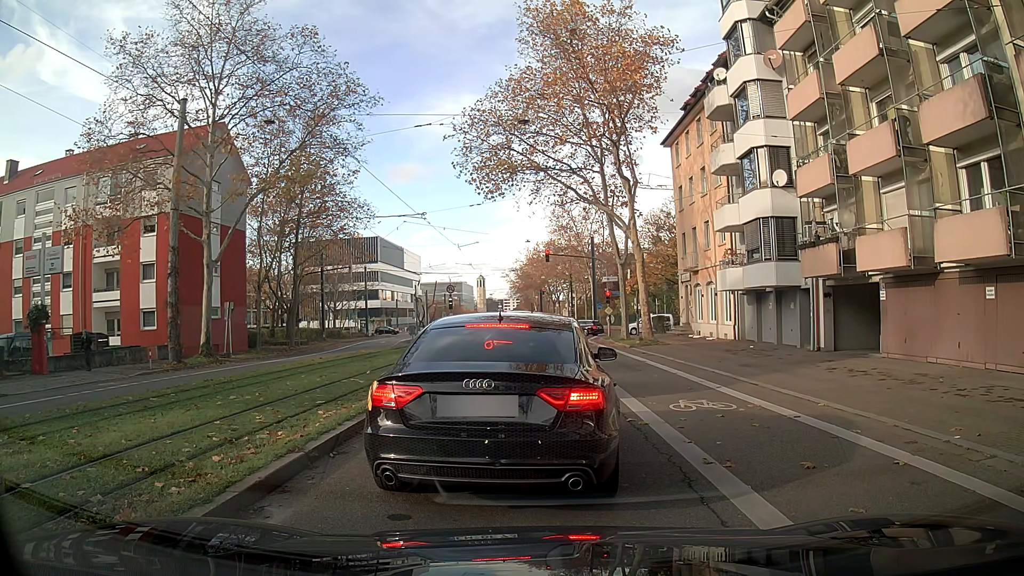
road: secondary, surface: asphalt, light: Day
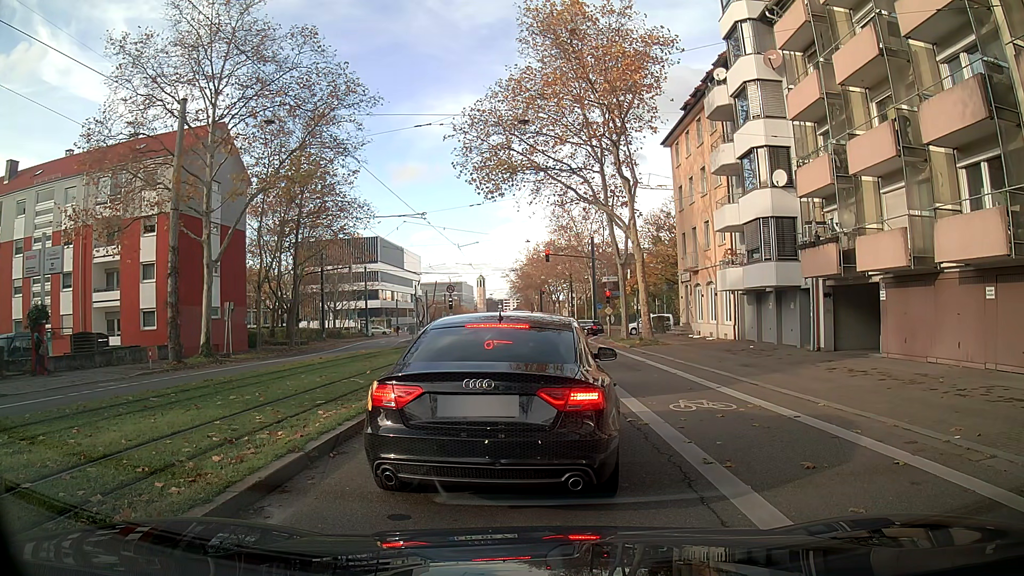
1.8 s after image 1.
(0.0, 0.0) m; 0°
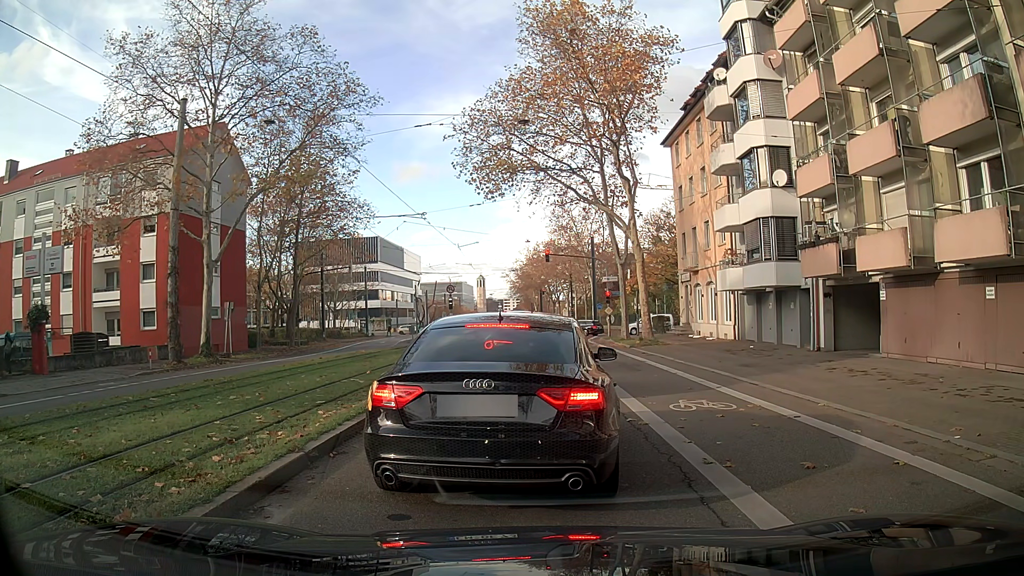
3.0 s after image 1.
(0.0, 0.0) m; 0°
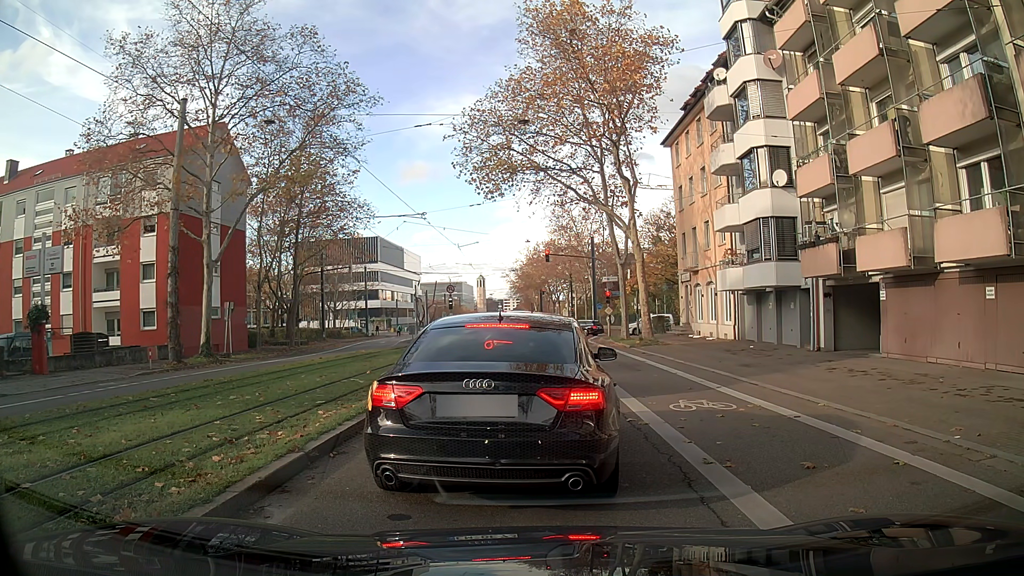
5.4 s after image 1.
(0.0, 0.0) m; 0°
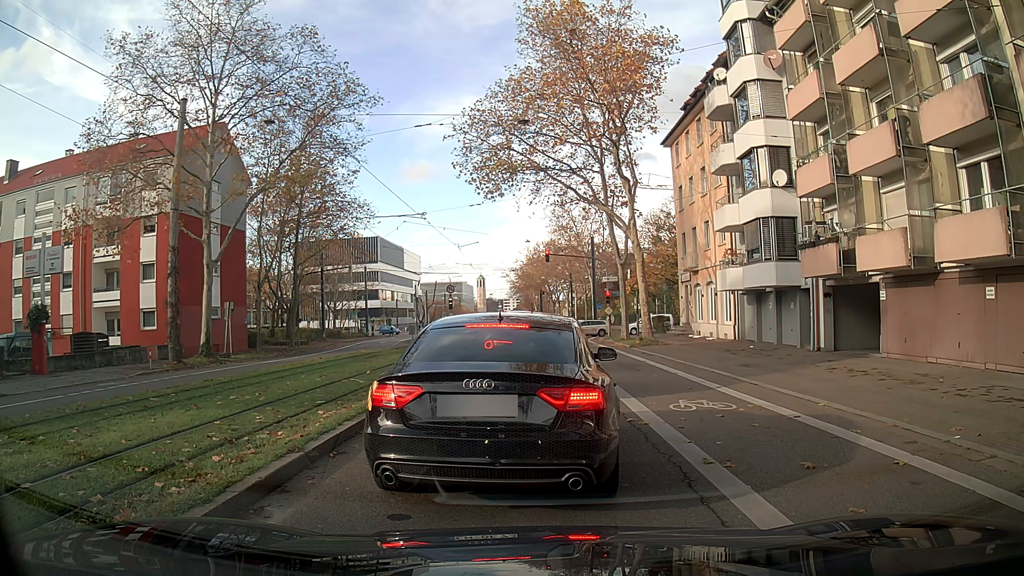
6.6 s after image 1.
(0.0, 0.0) m; 0°
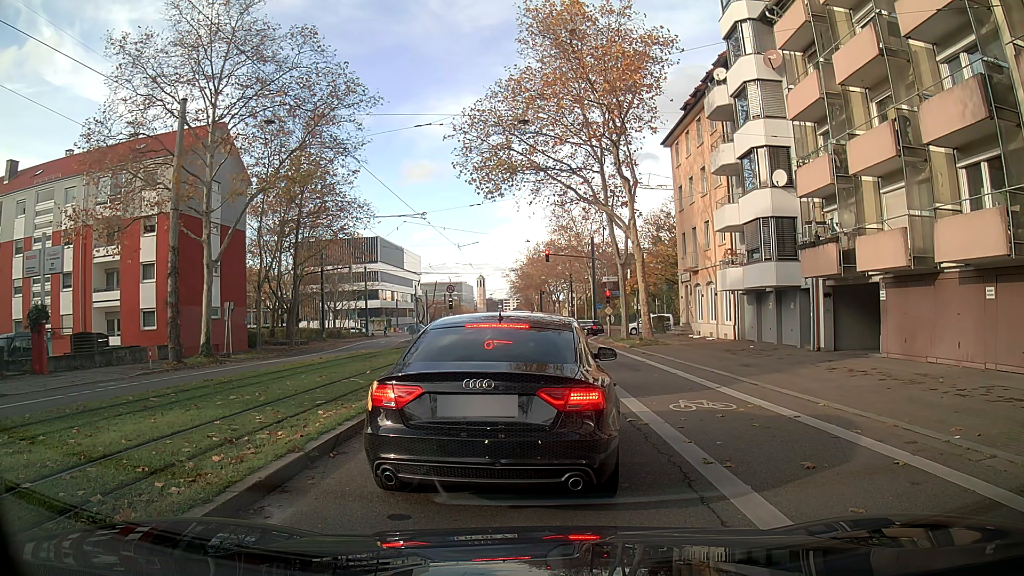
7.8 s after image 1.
(0.0, 0.0) m; 0°
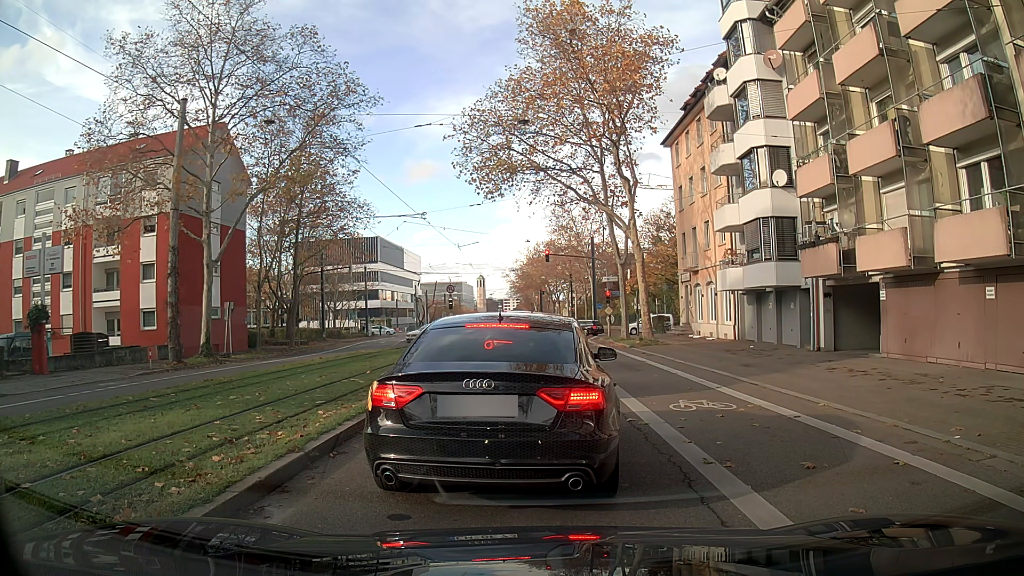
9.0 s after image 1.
(0.0, 0.0) m; 0°
